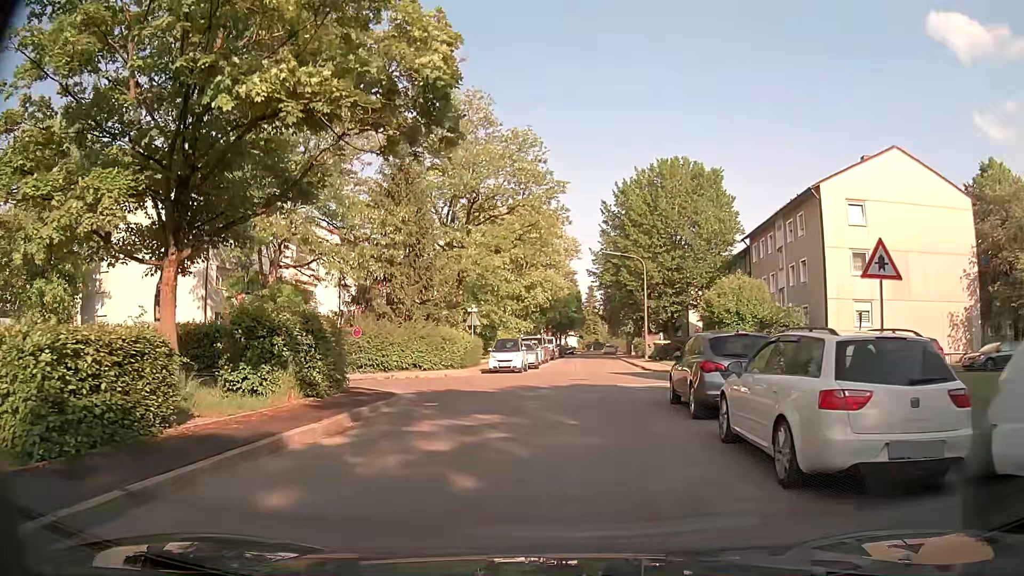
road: residential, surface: asphalt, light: Day
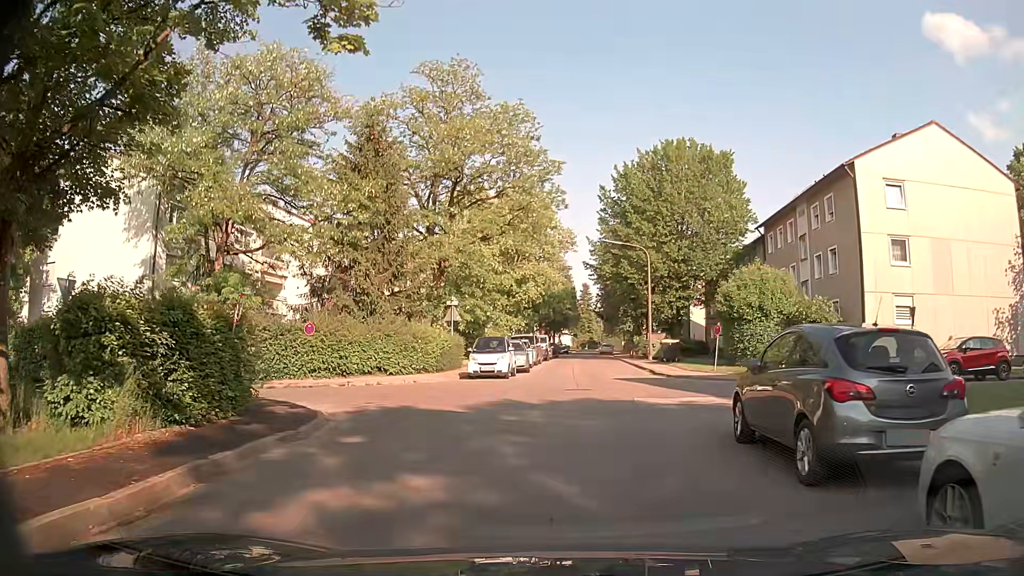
(0.0, +5.3) m; 0°
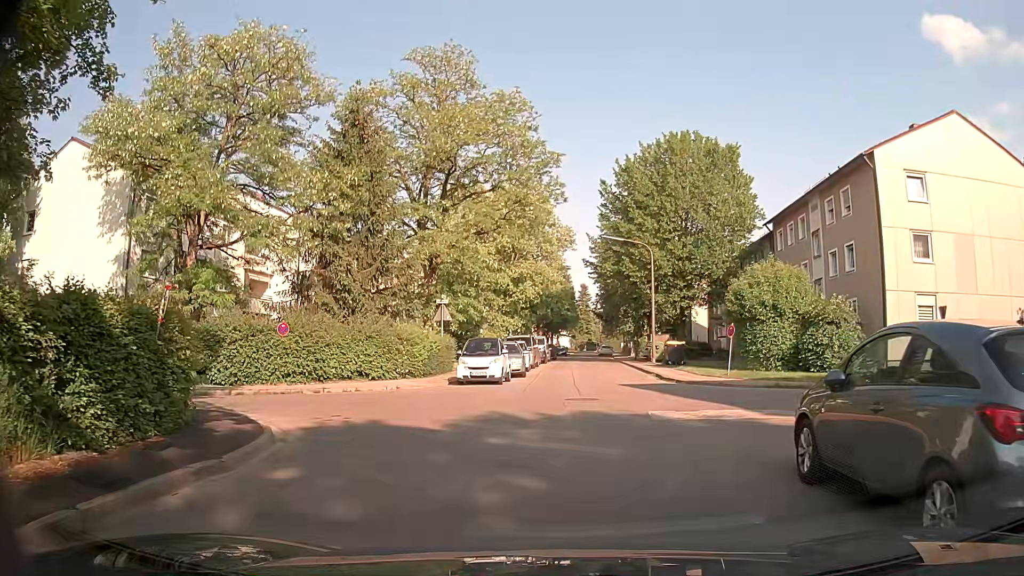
(0.0, +2.4) m; 0°
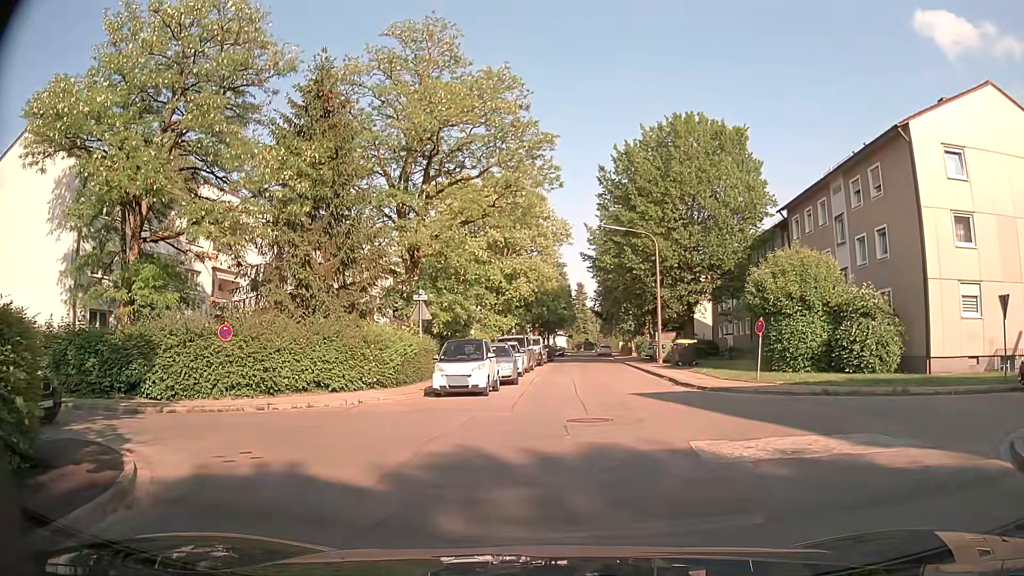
(0.0, +4.0) m; +2°
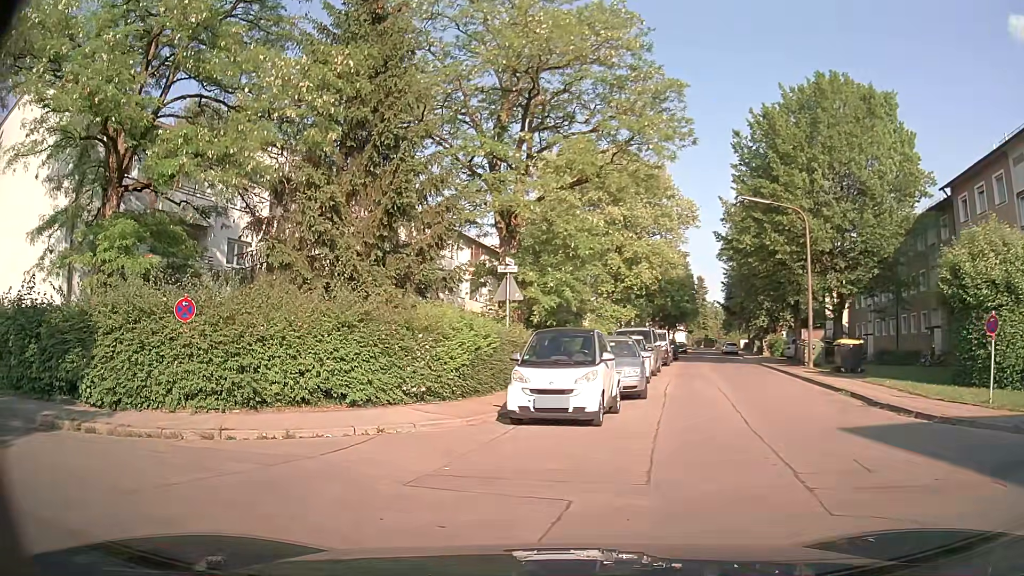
(-0.5, +7.4) m; -10°
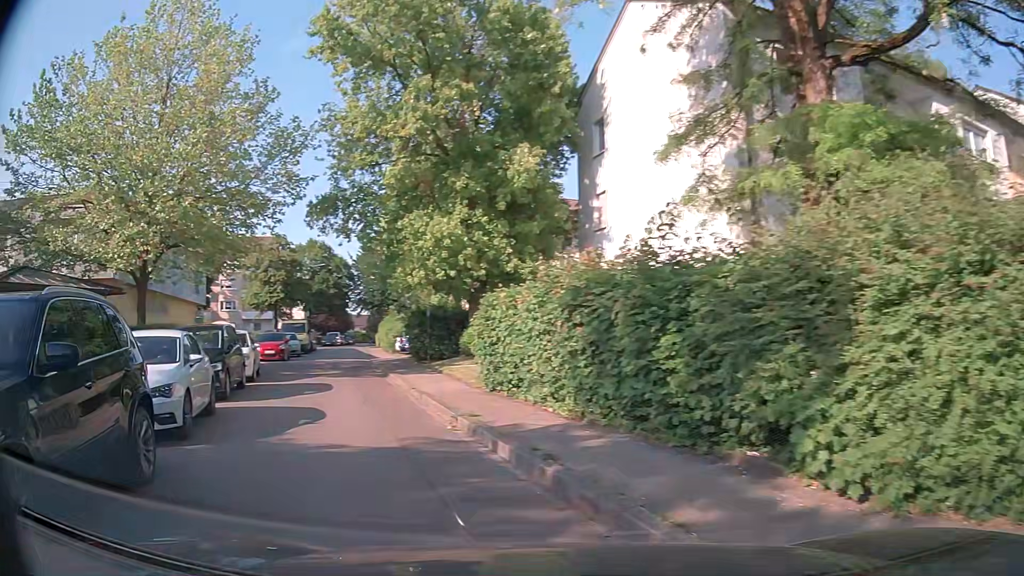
(-4.4, +7.6) m; -61°
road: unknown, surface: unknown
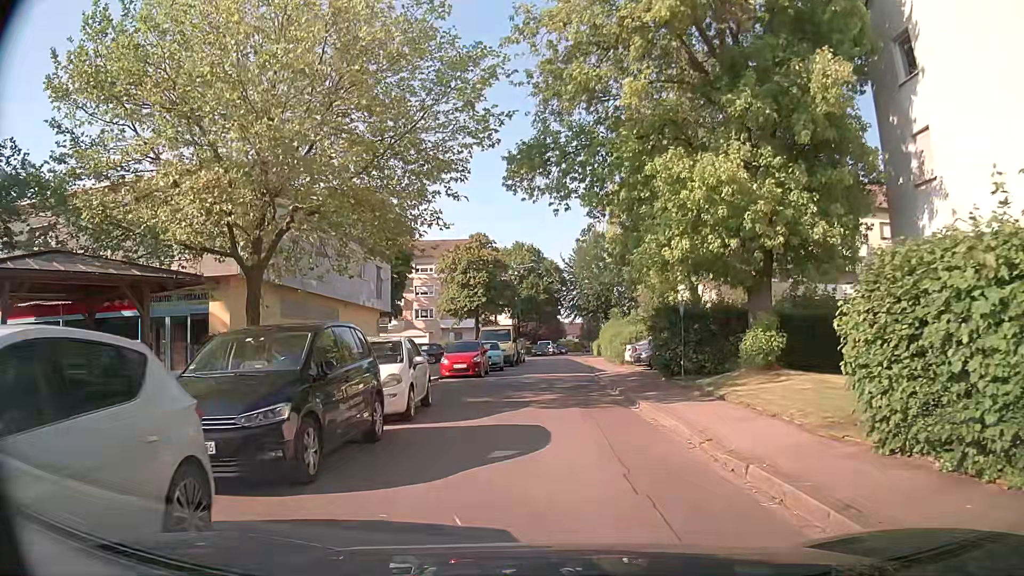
(-2.1, +8.0) m; -19°
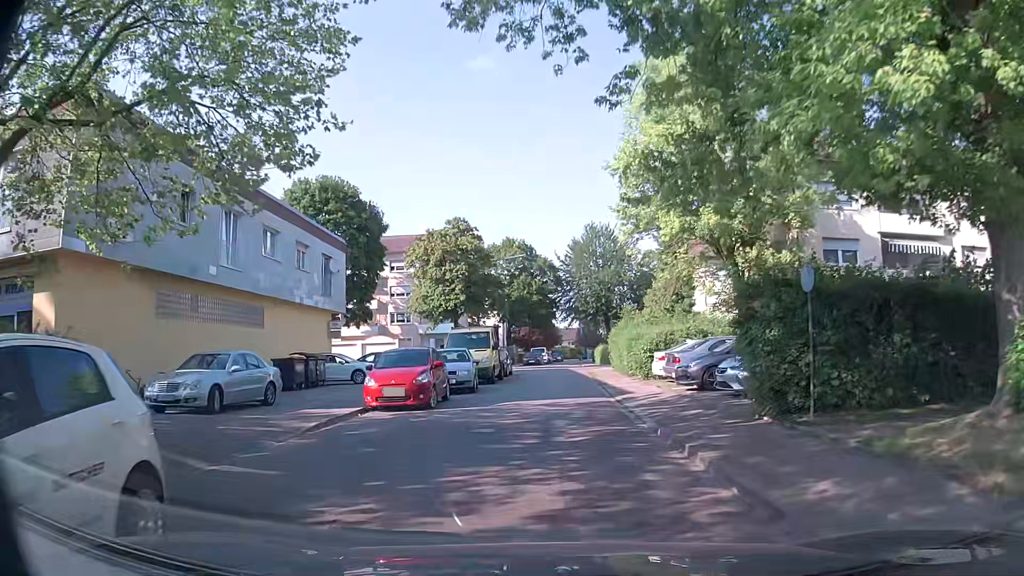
(+0.2, +10.5) m; +2°
